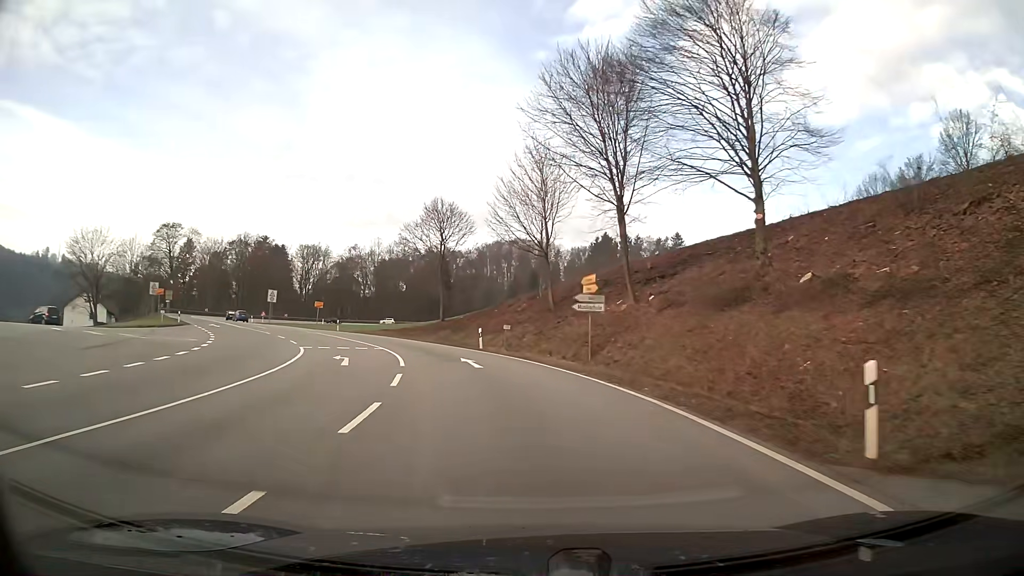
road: primary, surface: asphalt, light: Day
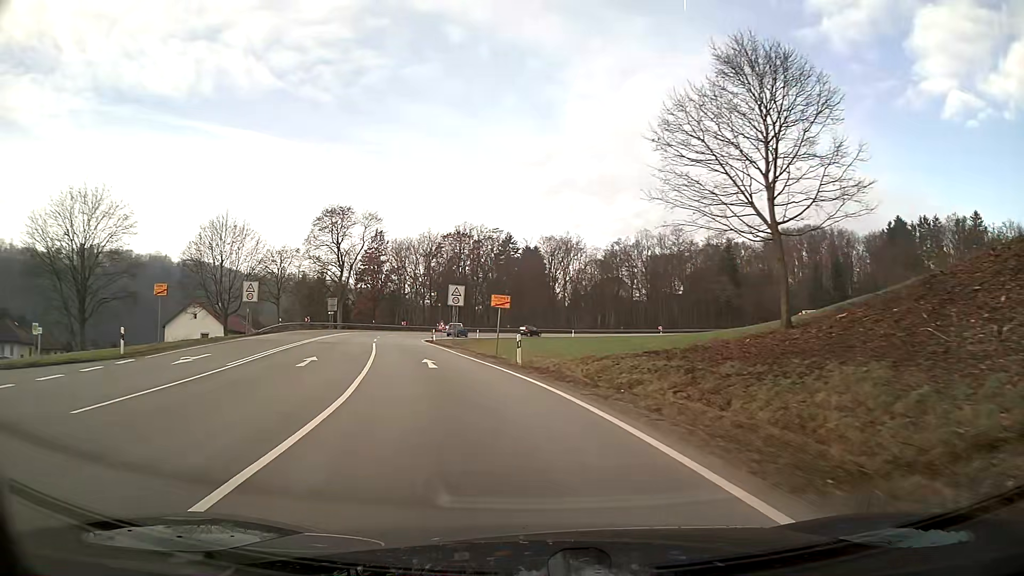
(-7.4, +37.4) m; -24°
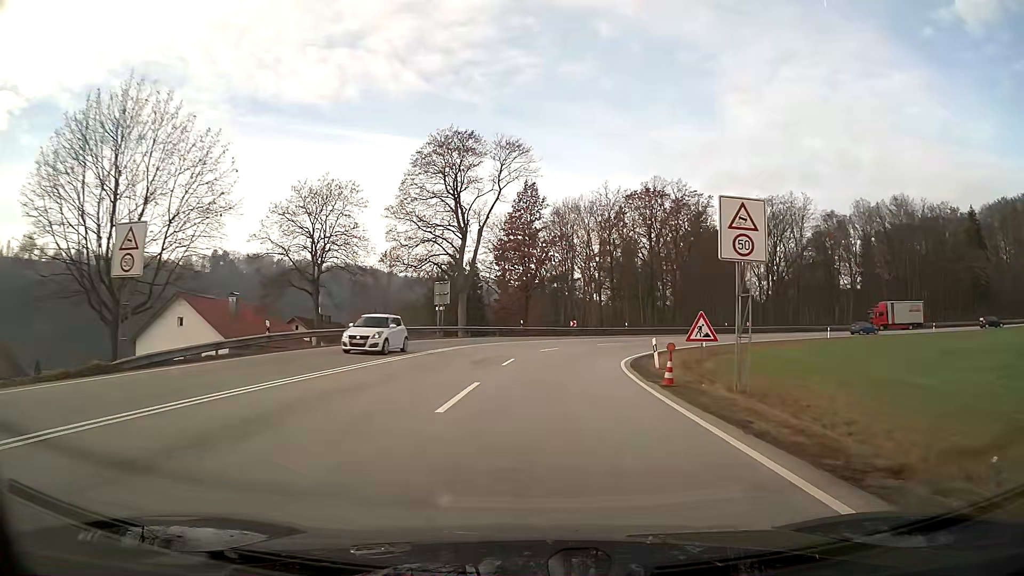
(-5.7, +37.5) m; -10°
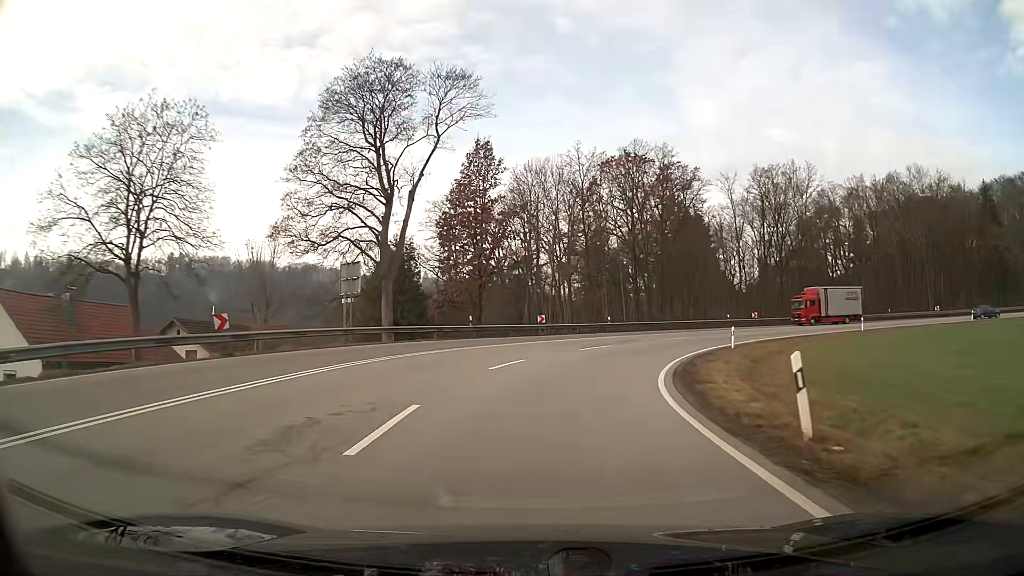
(+0.5, +15.3) m; +4°
